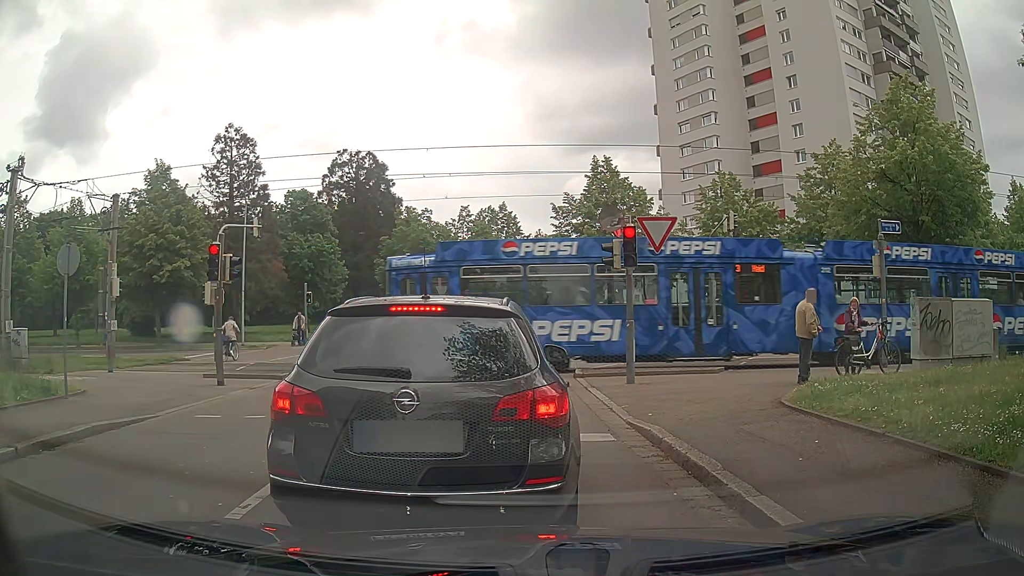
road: residential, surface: asphalt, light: Day
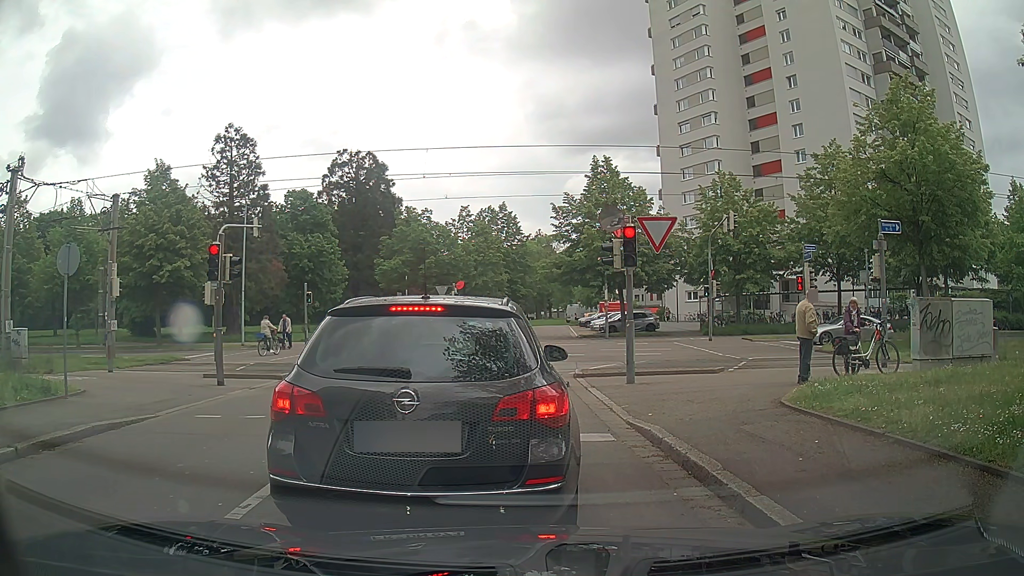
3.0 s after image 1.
(0.0, 0.0) m; 0°
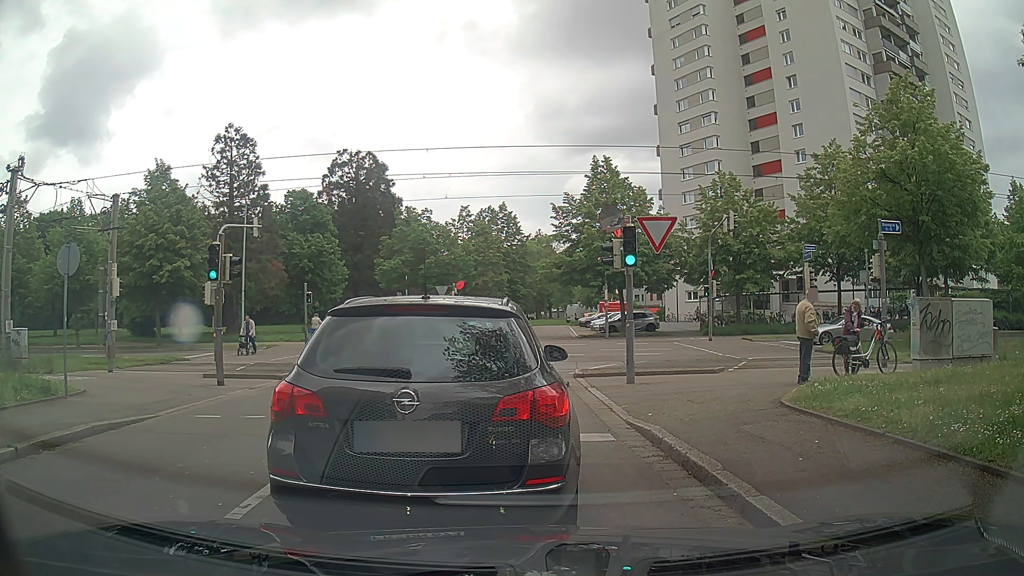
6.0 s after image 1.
(0.0, 0.0) m; 0°
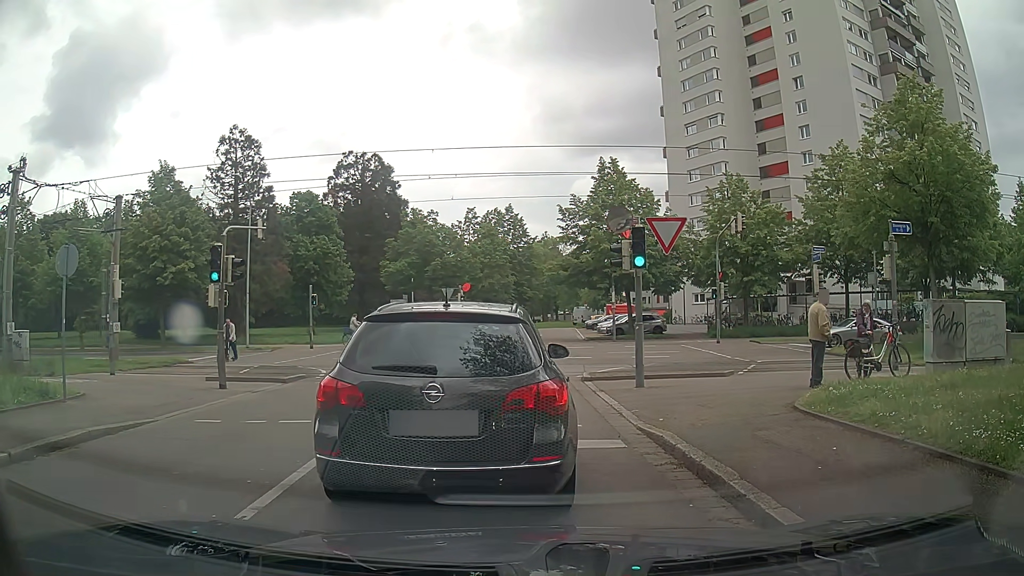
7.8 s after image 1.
(0.0, +0.2) m; 0°
